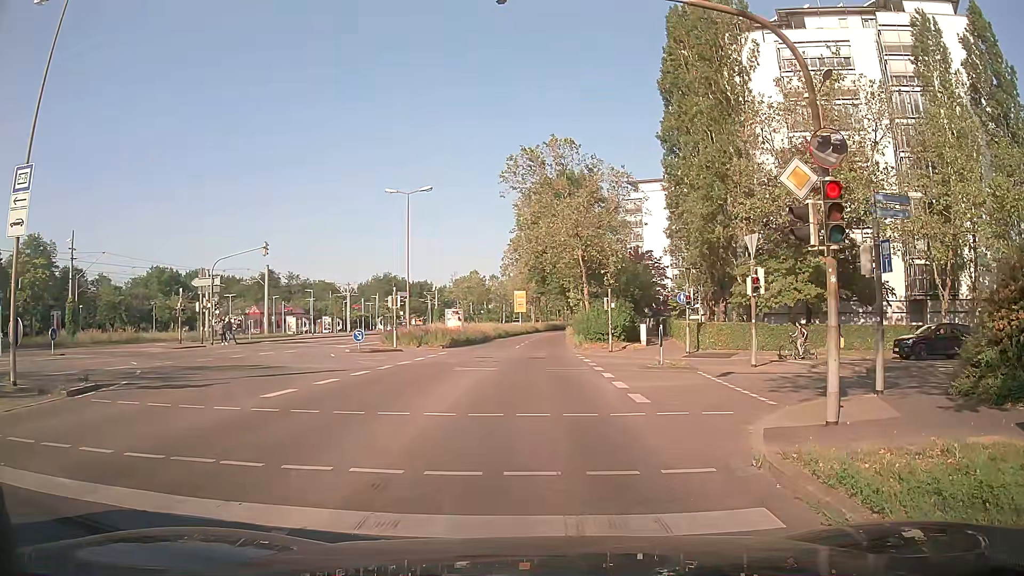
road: secondary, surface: asphalt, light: Day
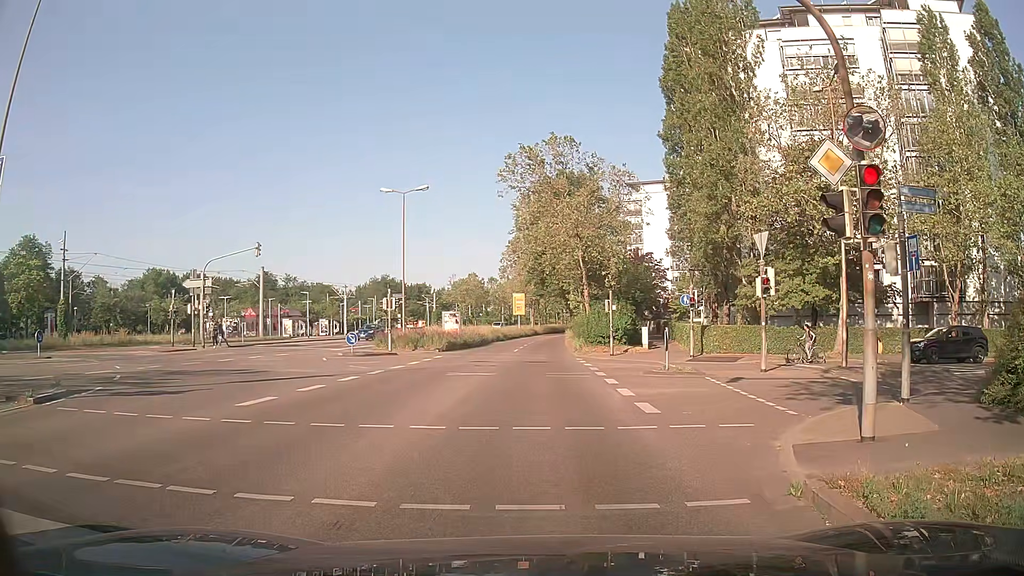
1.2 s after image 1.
(0.0, +1.0) m; 0°
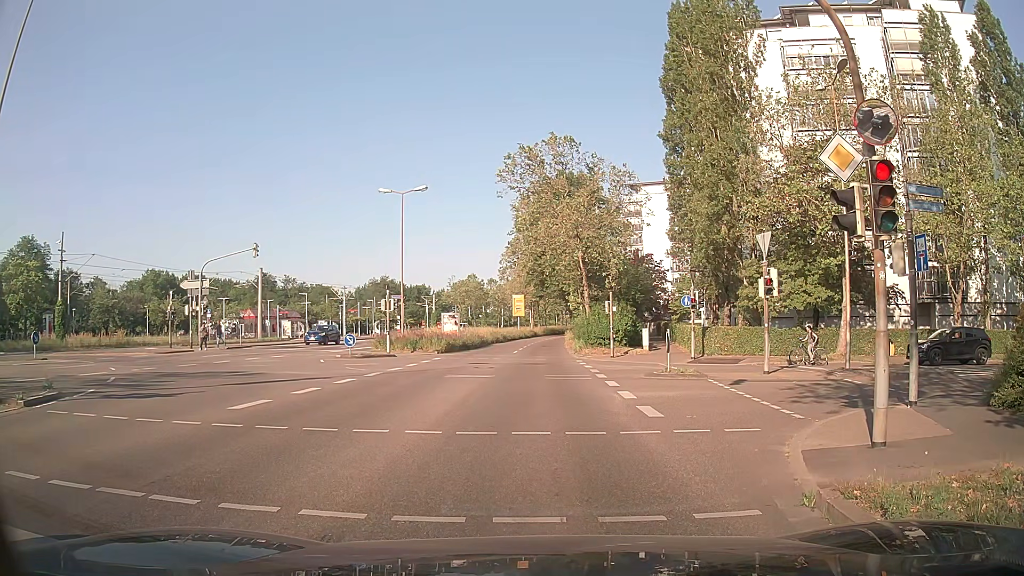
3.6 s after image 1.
(0.0, +0.4) m; 0°
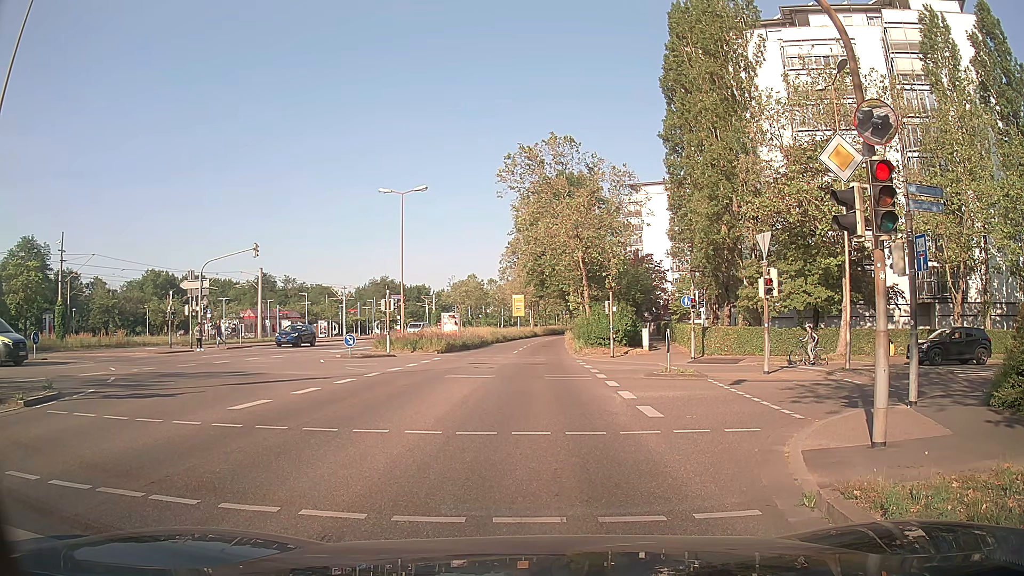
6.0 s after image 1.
(0.0, 0.0) m; 0°
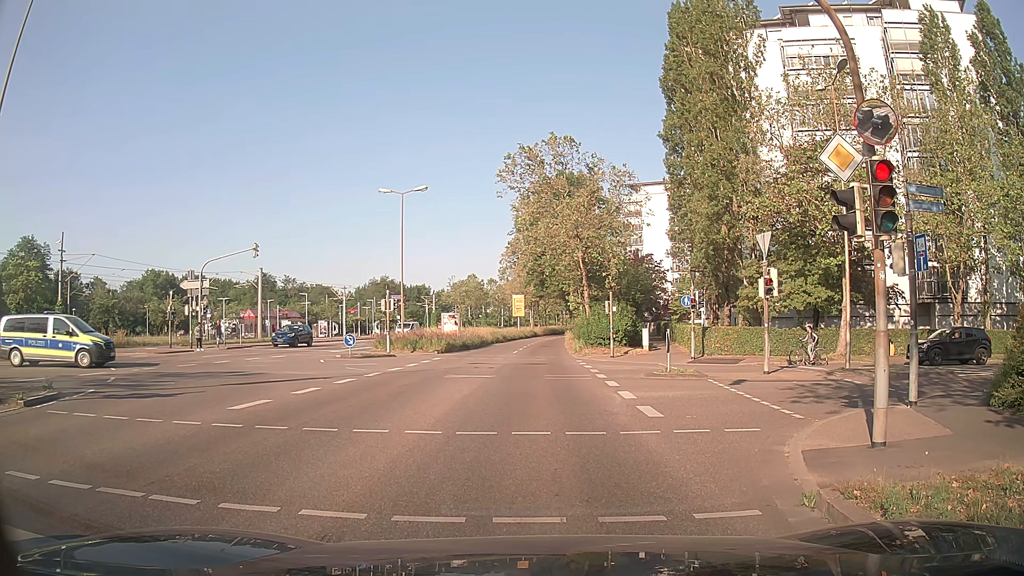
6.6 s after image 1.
(0.0, 0.0) m; 0°
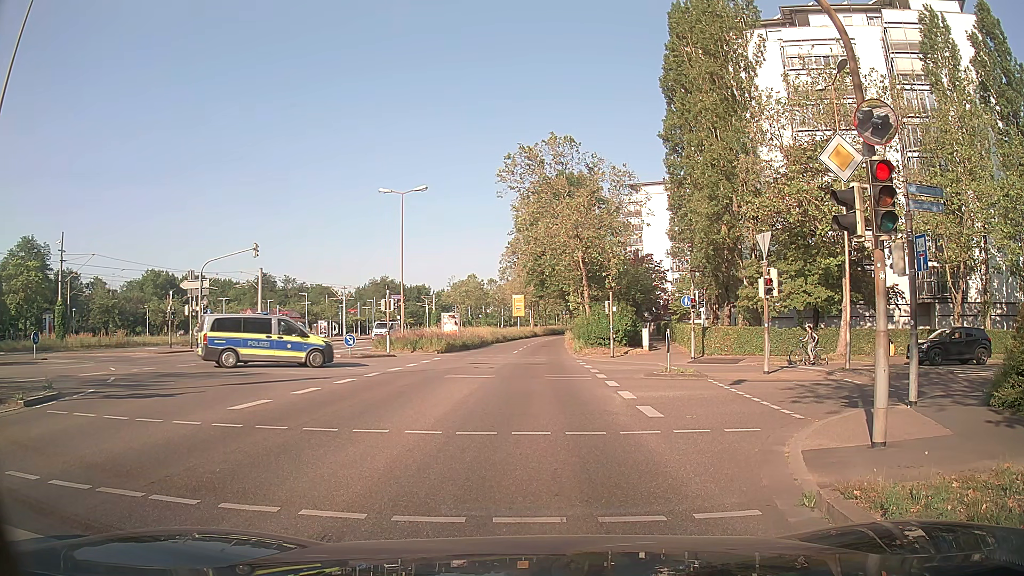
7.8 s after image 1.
(0.0, 0.0) m; 0°
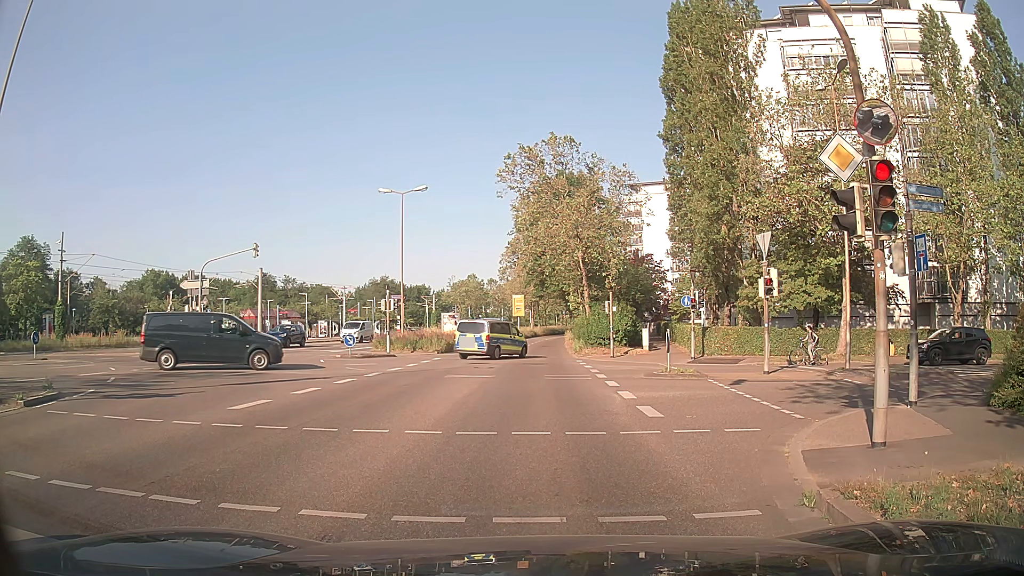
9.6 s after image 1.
(0.0, 0.0) m; 0°
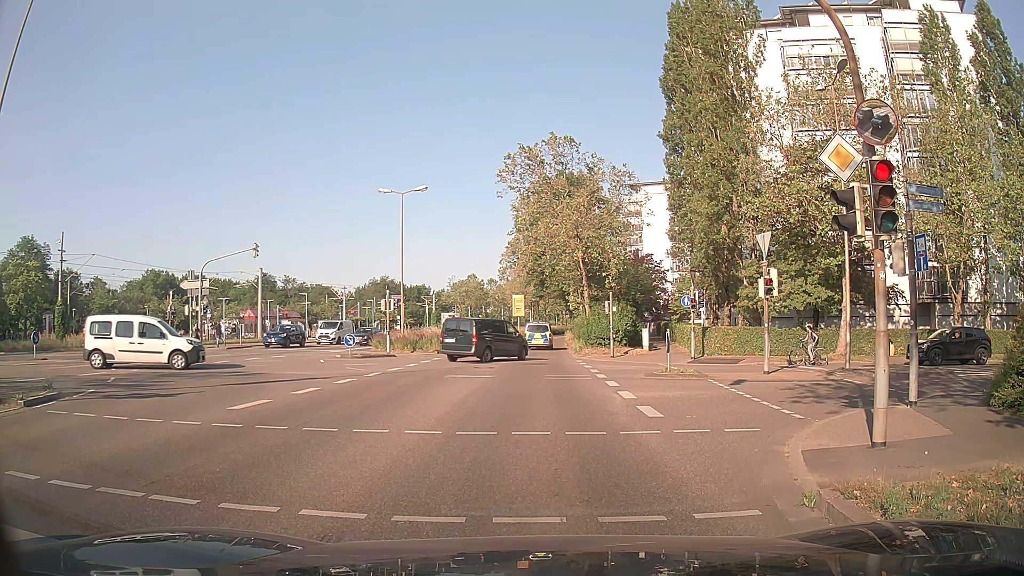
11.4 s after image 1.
(0.0, 0.0) m; 0°
(0, +10) (-1, +20) (-1, +30) (-1, +40) (-2, +50) (-2, +60) (-2, +70) (-2, +80) (-2, +90) (-1, +100) m
